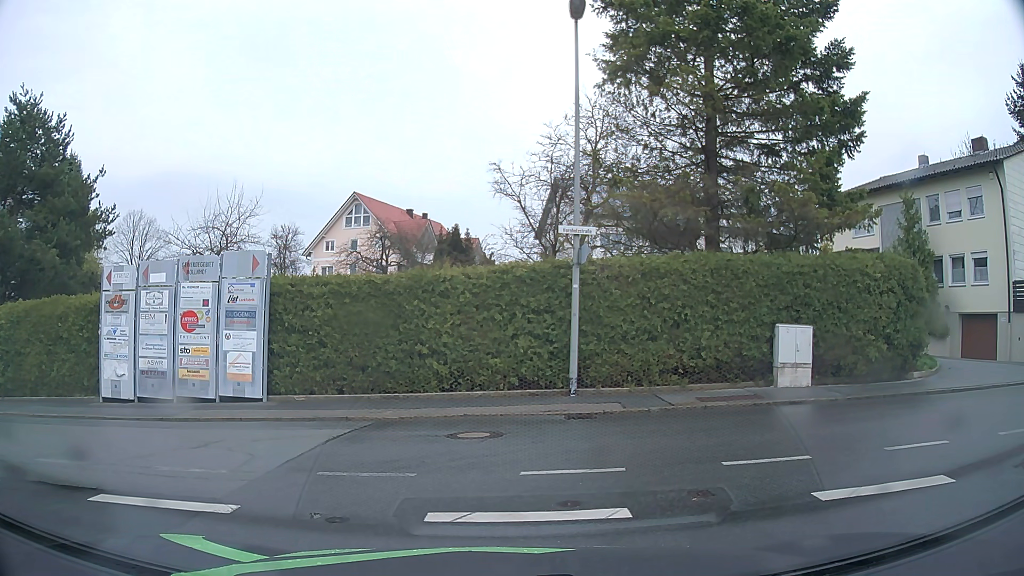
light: Day
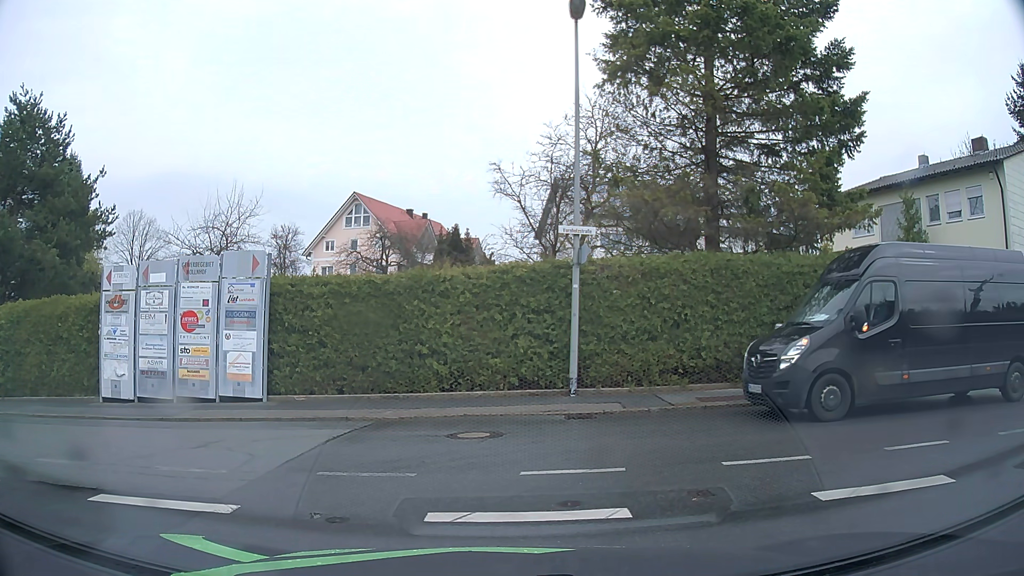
(0.0, 0.0) m; 0°
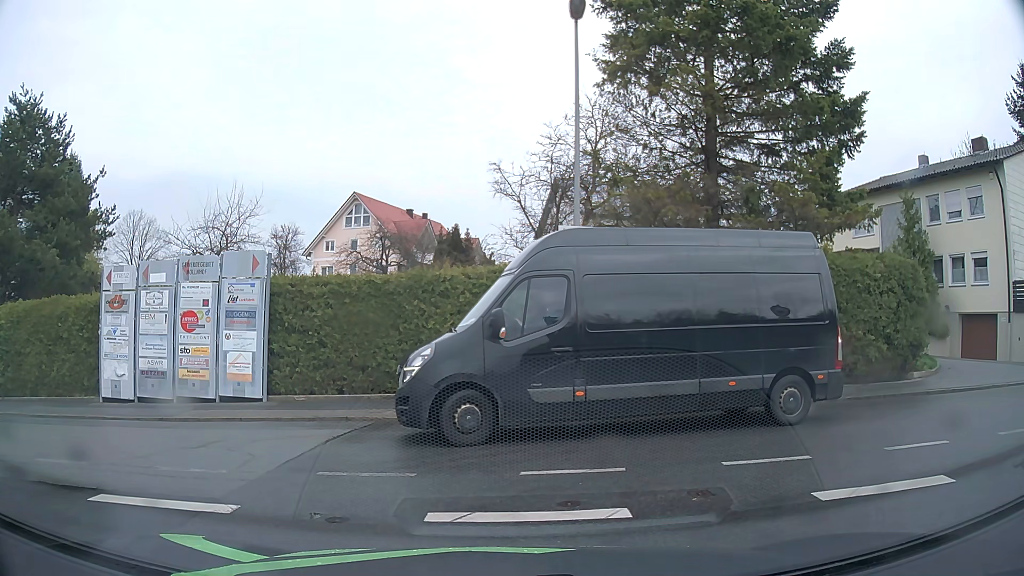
(0.0, 0.0) m; 0°
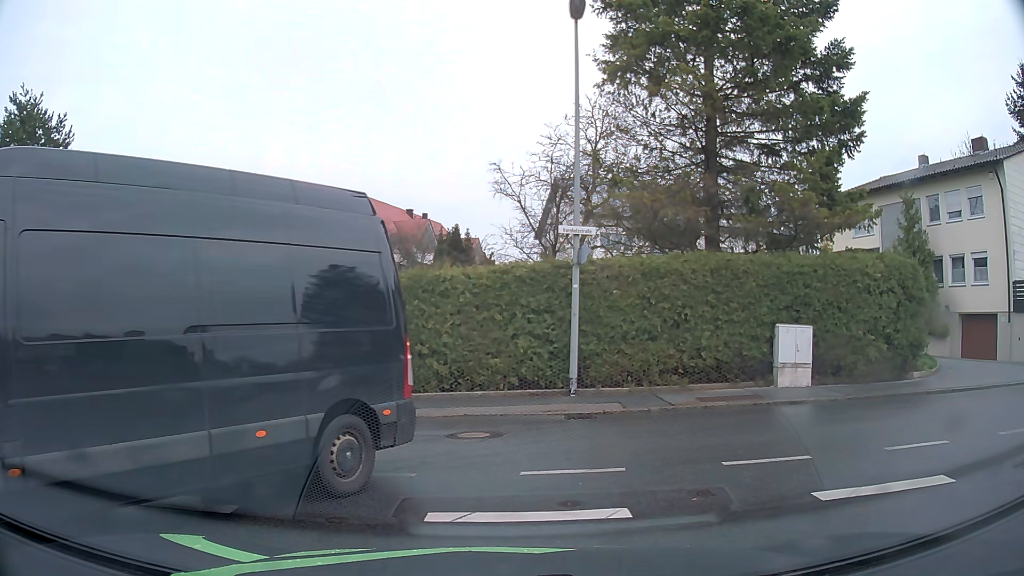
(0.0, 0.0) m; 0°
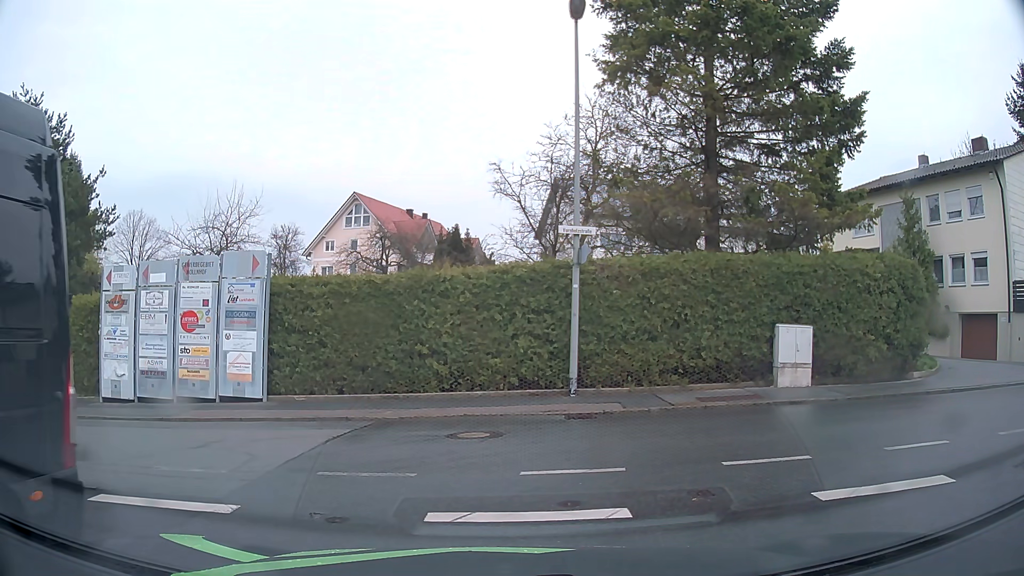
(0.0, 0.0) m; 0°
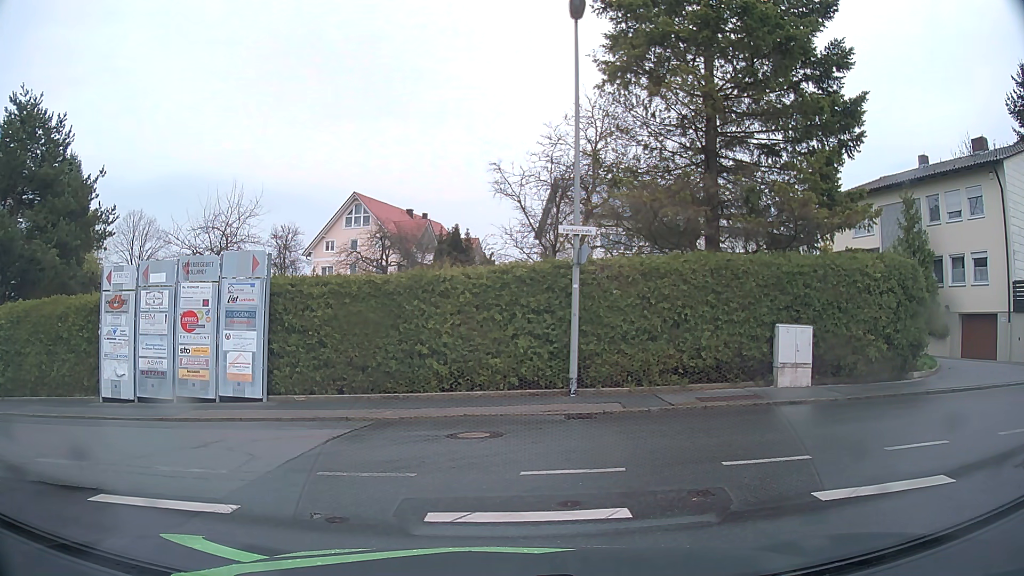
(0.0, 0.0) m; 0°
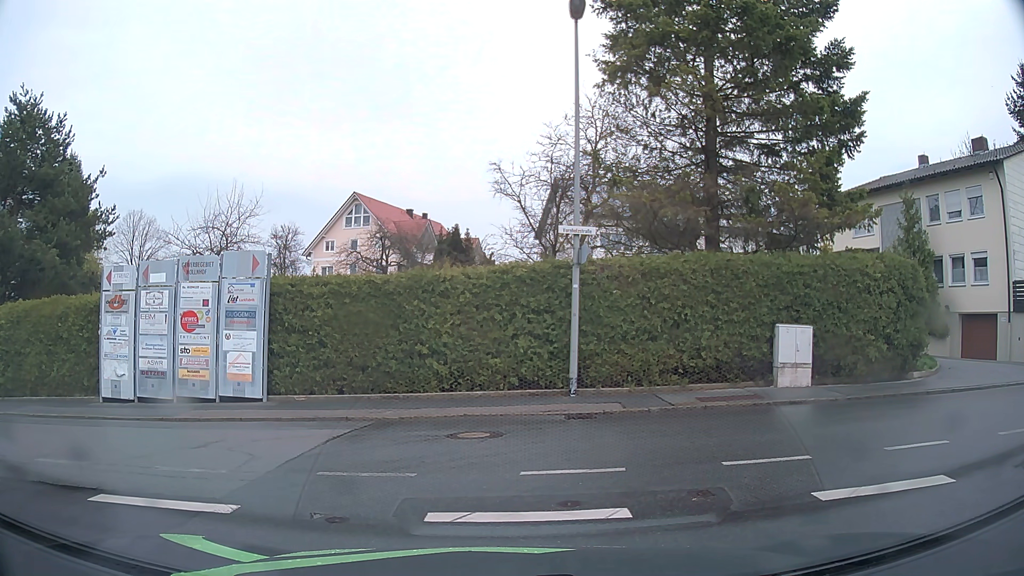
(0.0, 0.0) m; 0°
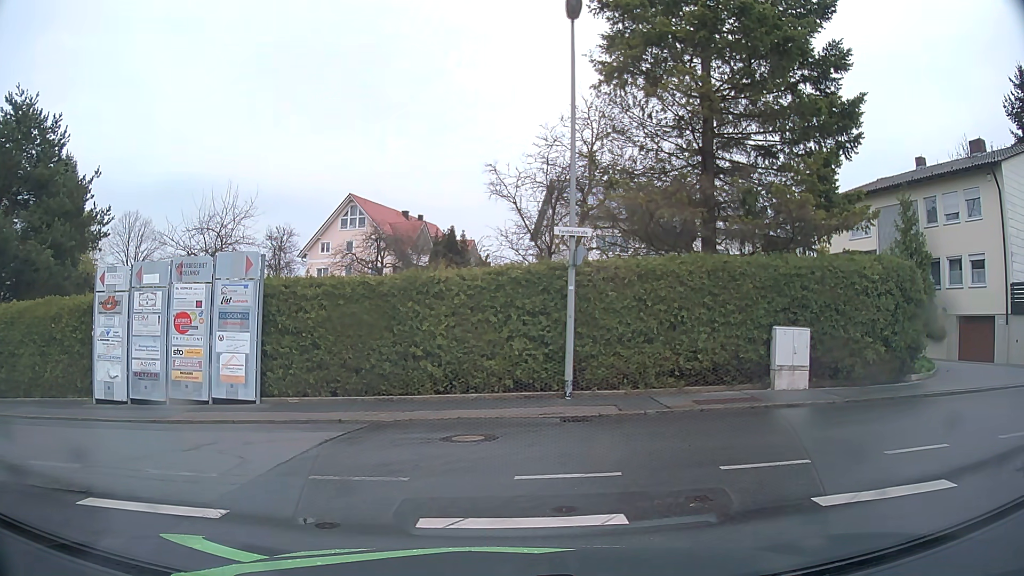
(0.0, +0.1) m; 0°
(+4, +8) (+14, +9) (+24, +10) (+34, +11) (+44, +11) (+54, +12) (+64, +13) (+74, +13) (+84, +14) (+94, +15) m
